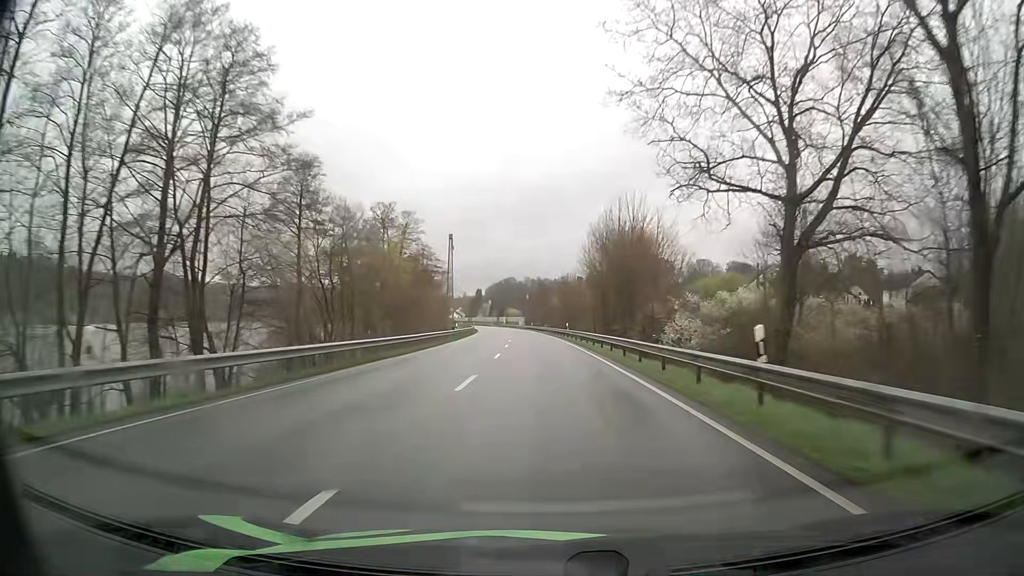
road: primary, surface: asphalt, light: Day
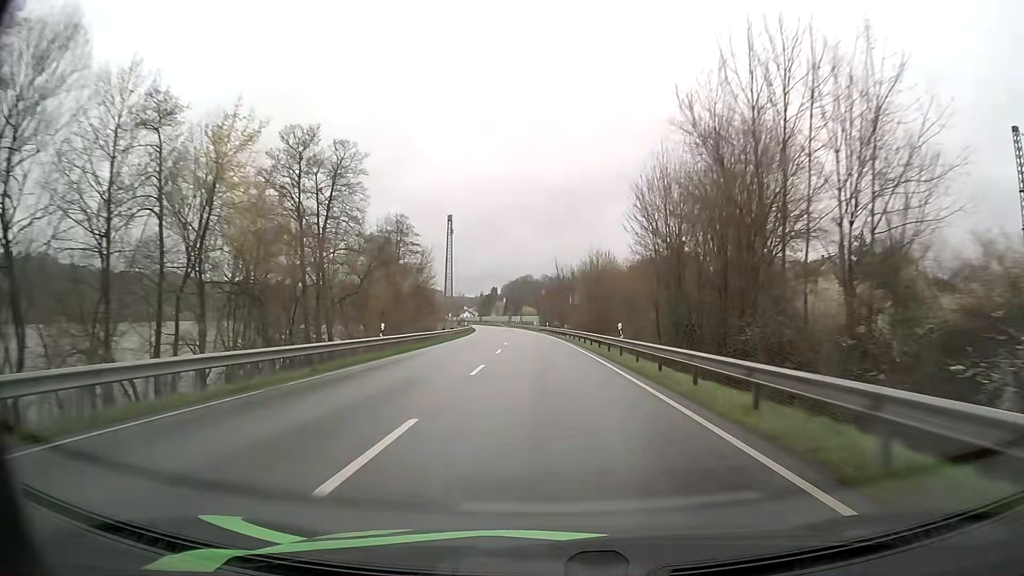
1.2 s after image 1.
(-0.5, +32.2) m; -1°
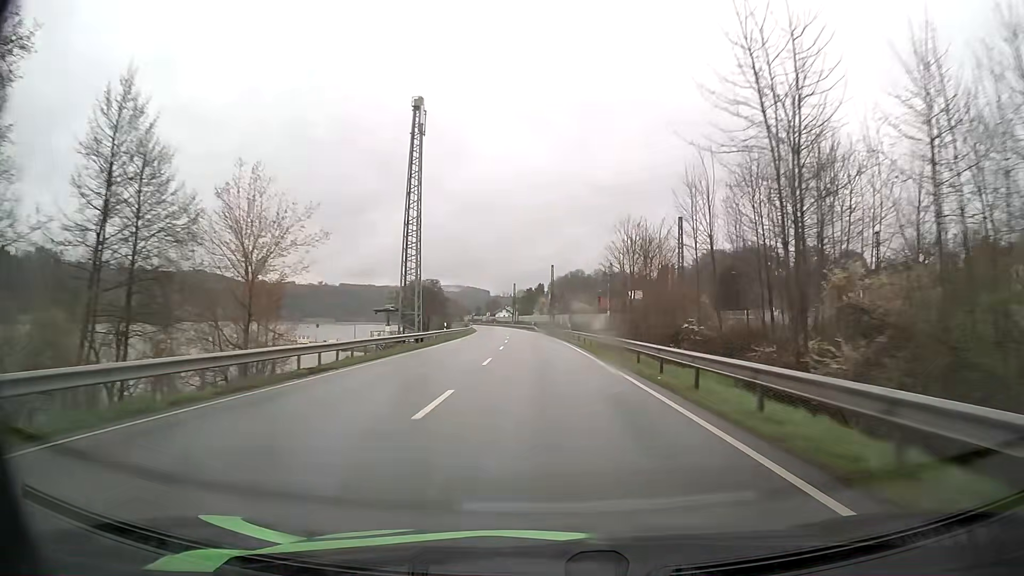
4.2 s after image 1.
(-3.4, +80.5) m; -4°
(0, +10) (0, +20) (0, +30) (-1, +40) (-1, +50) (-2, +60) (-2, +70) (-3, +80) (-4, +90) (-5, +100) m
